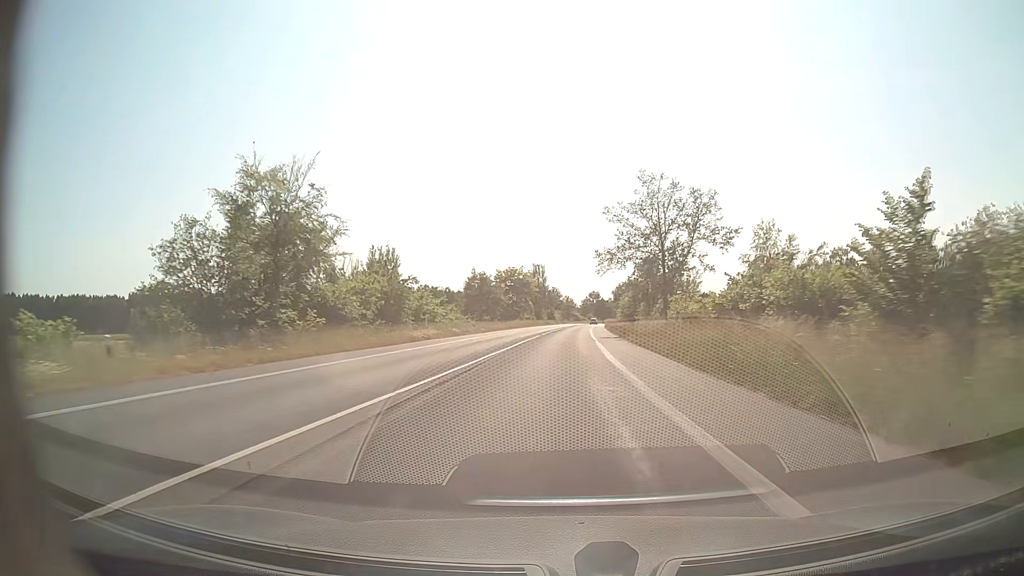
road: secondary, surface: asphalt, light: Day
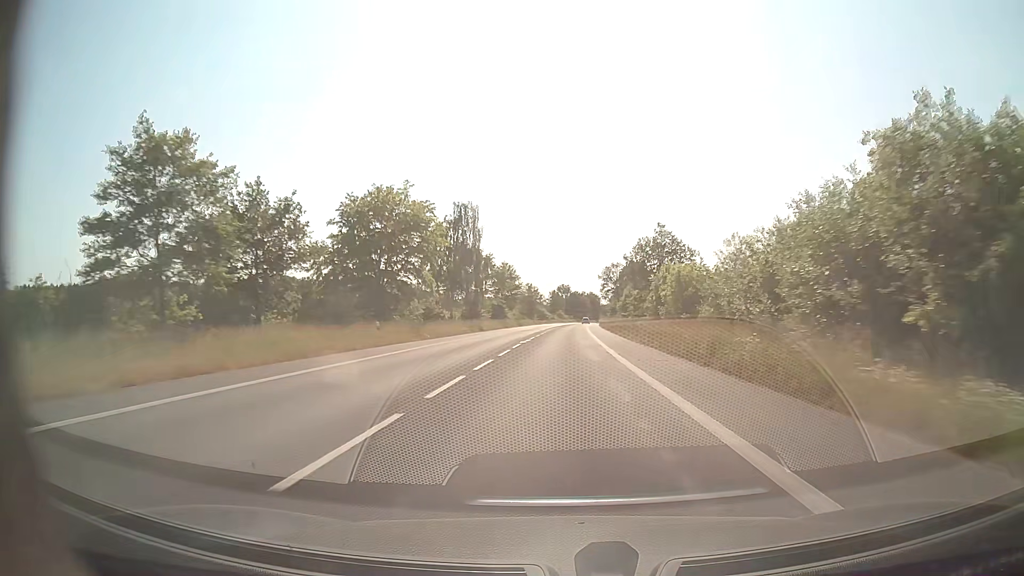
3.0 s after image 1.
(+2.0, +79.1) m; +3°
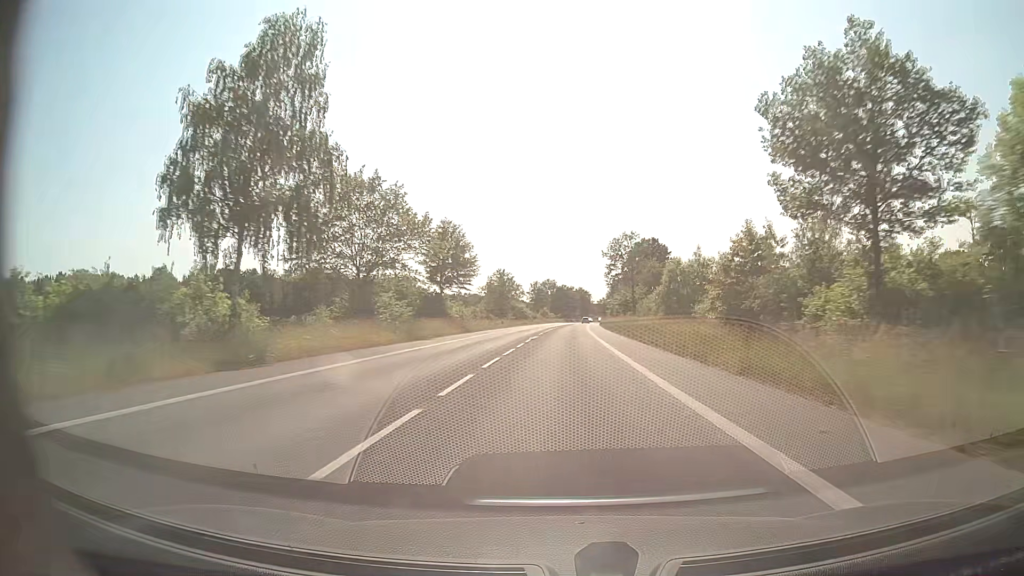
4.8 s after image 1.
(+0.4, +47.6) m; +1°
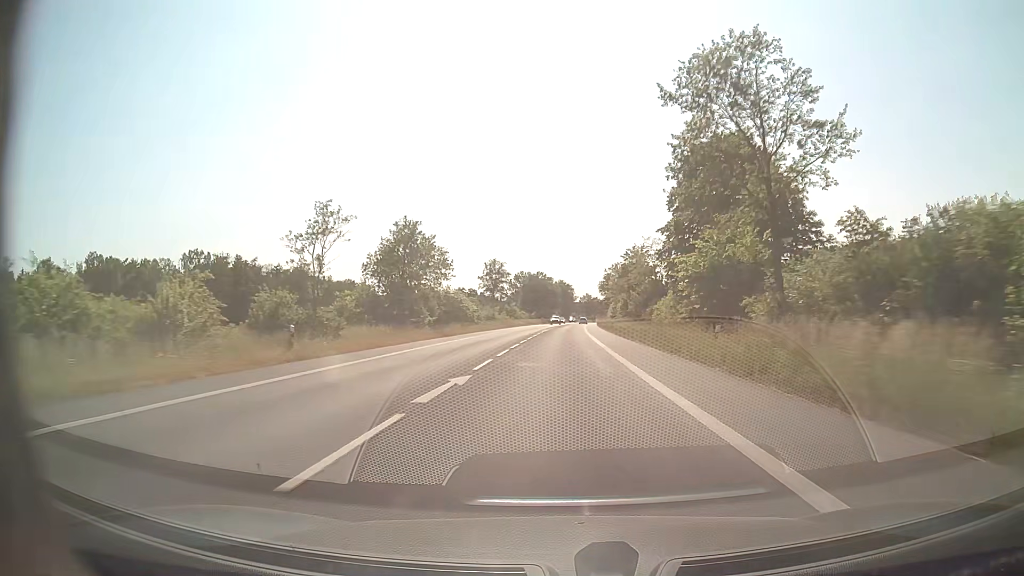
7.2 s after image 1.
(+1.1, +63.4) m; +2°
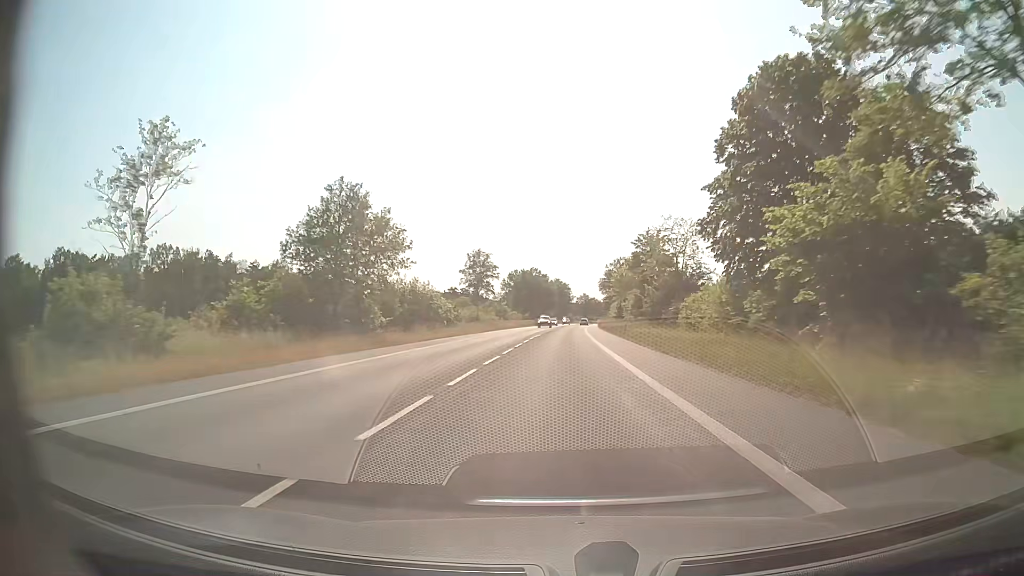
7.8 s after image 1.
(0.0, +15.9) m; 0°
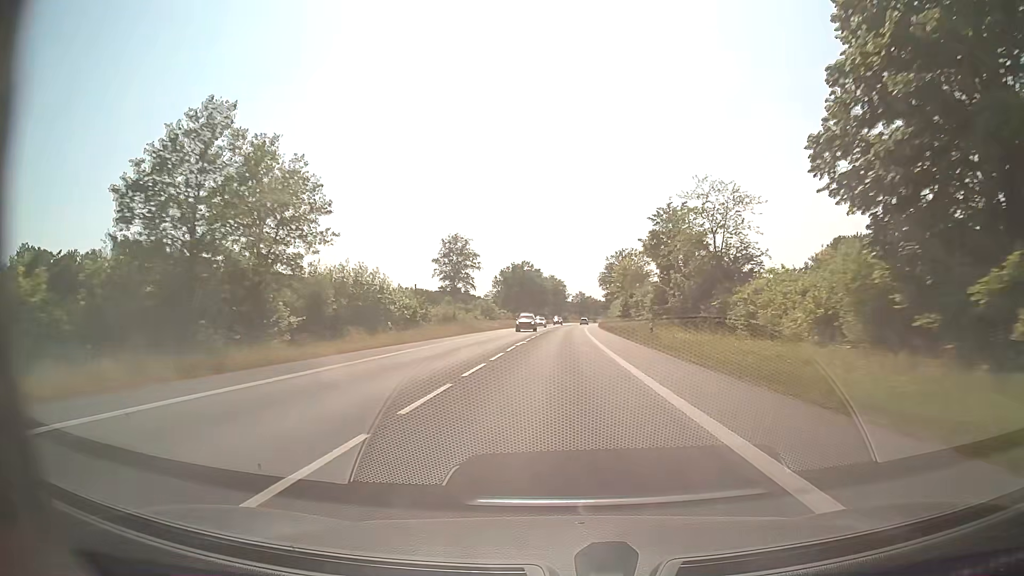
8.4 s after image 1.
(+0.1, +15.8) m; 0°
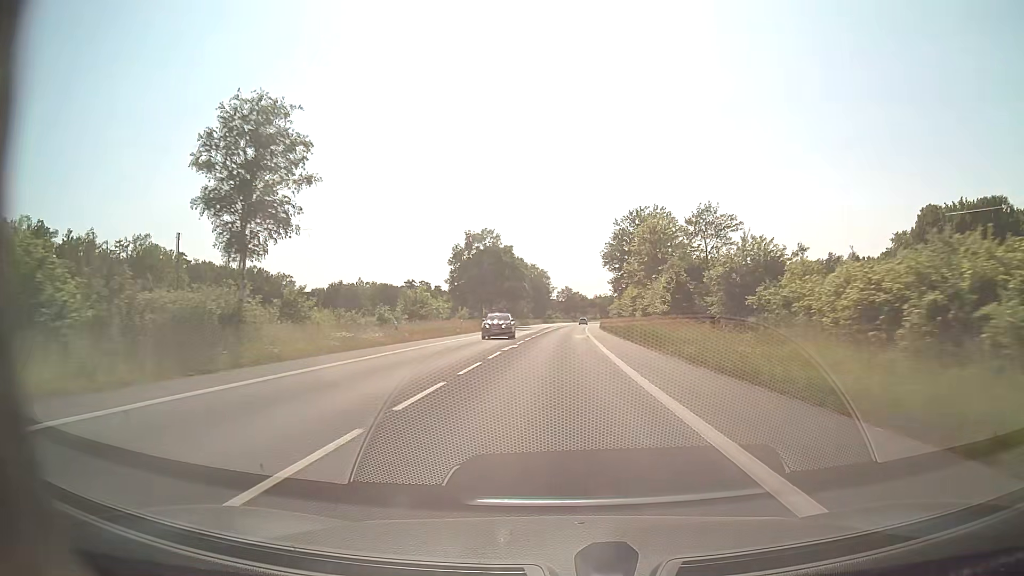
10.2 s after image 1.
(+0.6, +47.6) m; +1°
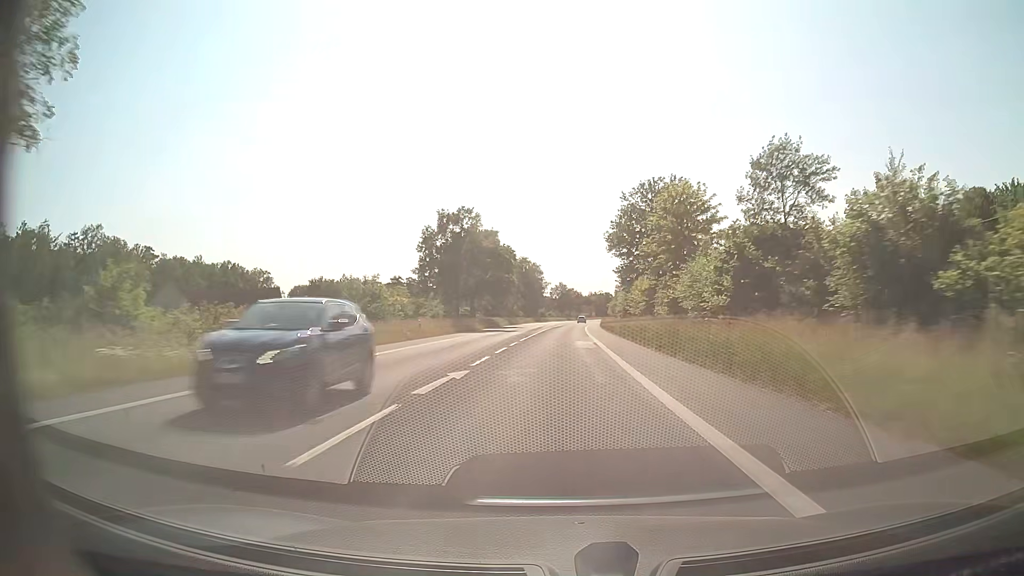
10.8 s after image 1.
(+0.1, +15.9) m; +1°
(0, +10) (0, +20) (0, +30) (0, +40) (+1, +50) (+1, +60) (+1, +70) (+2, +80) (+2, +90) (+3, +100) m
